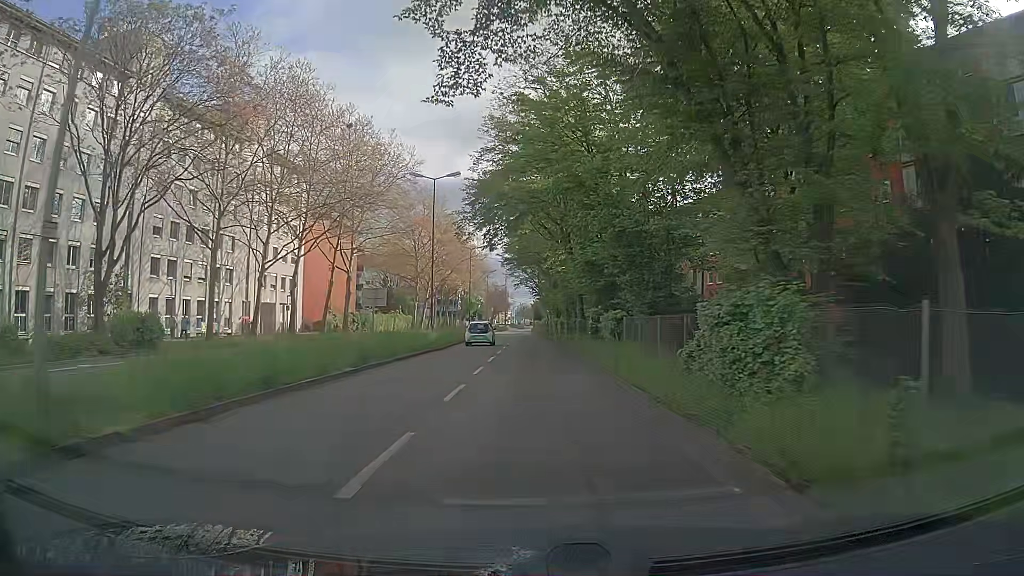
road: secondary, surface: asphalt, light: Day
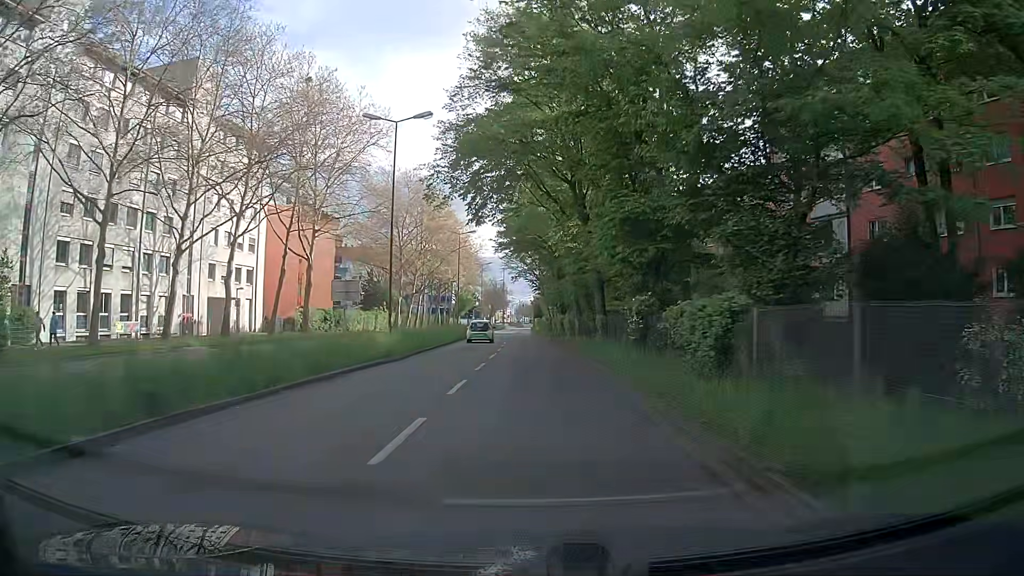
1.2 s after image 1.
(0.0, +11.4) m; +1°
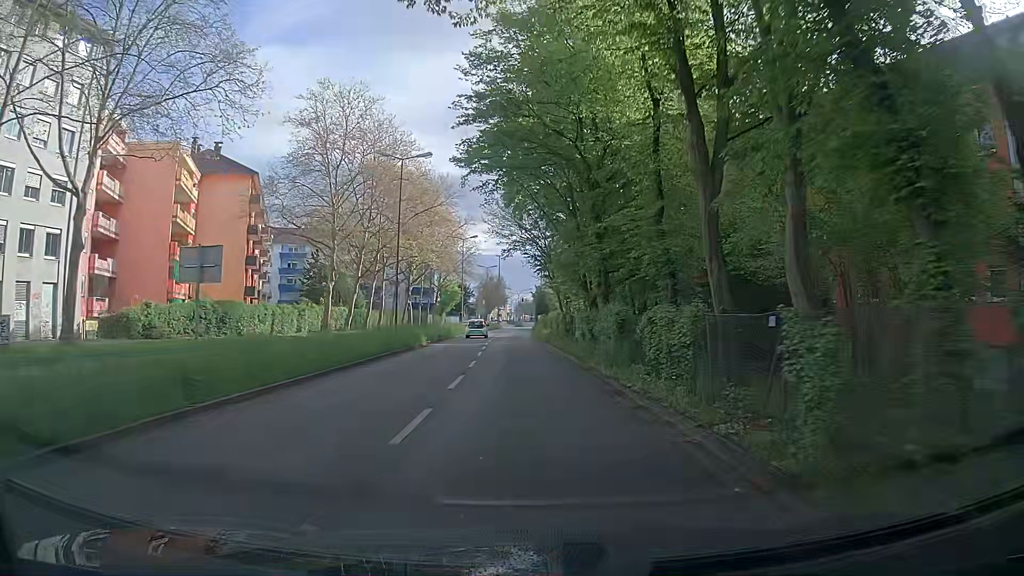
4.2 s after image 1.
(-0.6, +28.9) m; -1°
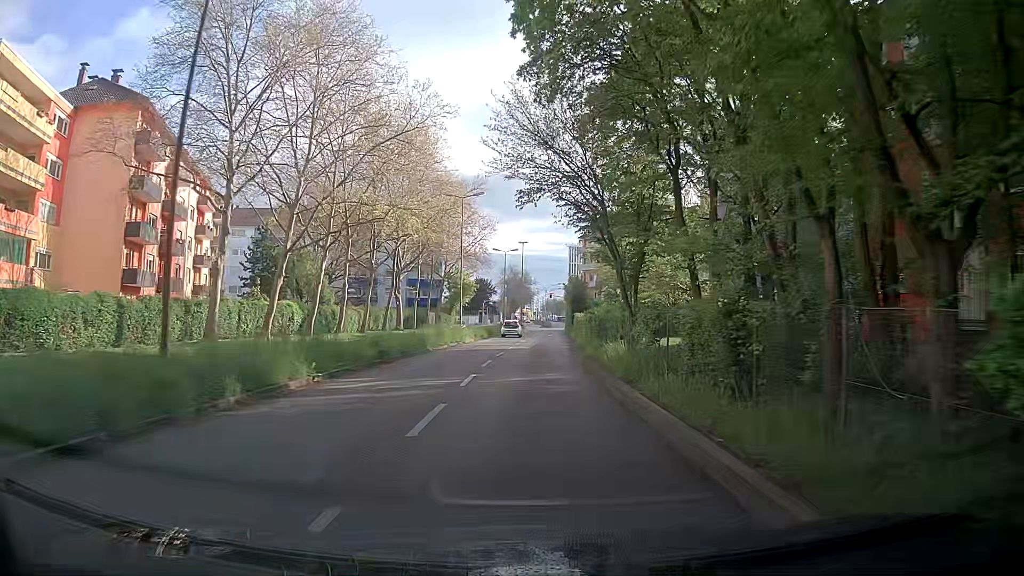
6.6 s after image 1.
(-0.6, +23.7) m; -2°
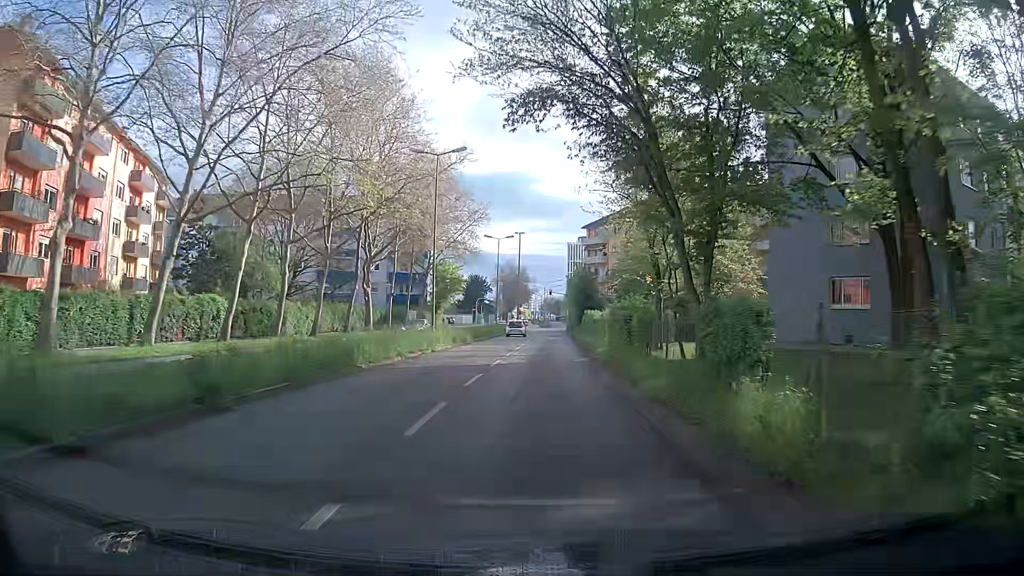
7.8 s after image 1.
(0.0, +12.0) m; +1°
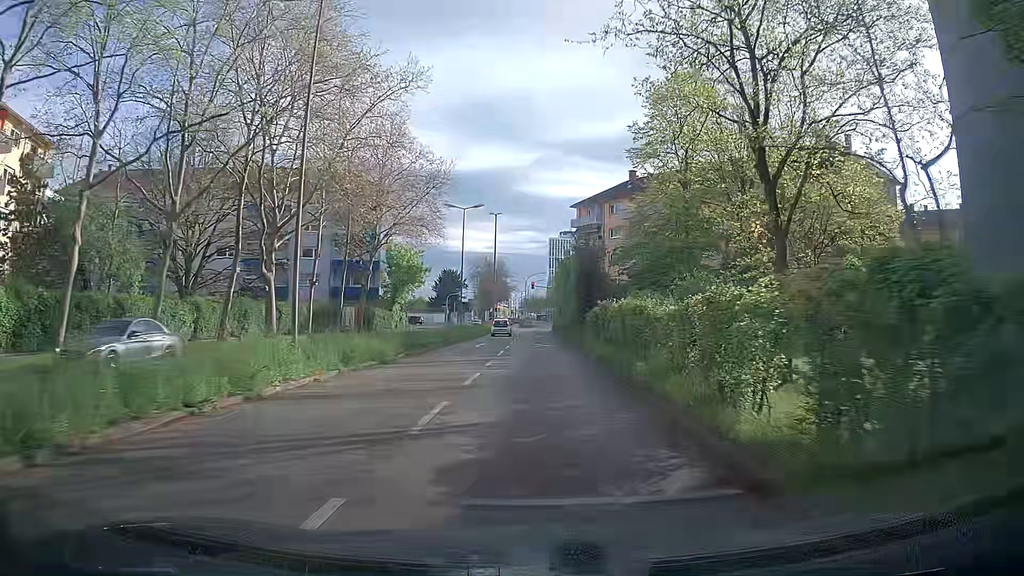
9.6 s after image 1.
(+0.1, +17.7) m; +3°
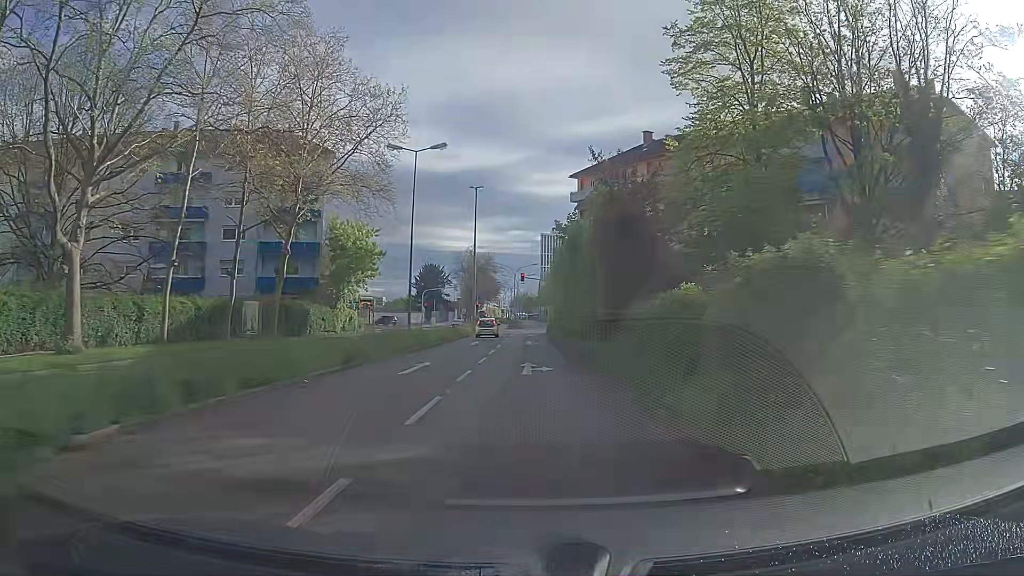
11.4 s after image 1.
(-0.2, +17.3) m; 0°
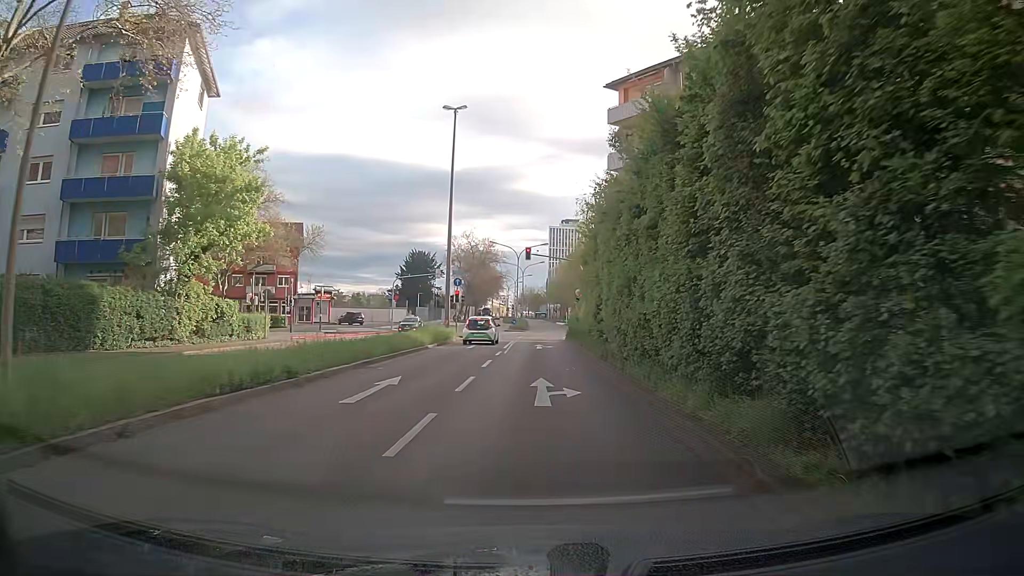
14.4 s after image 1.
(-0.5, +26.0) m; -3°
